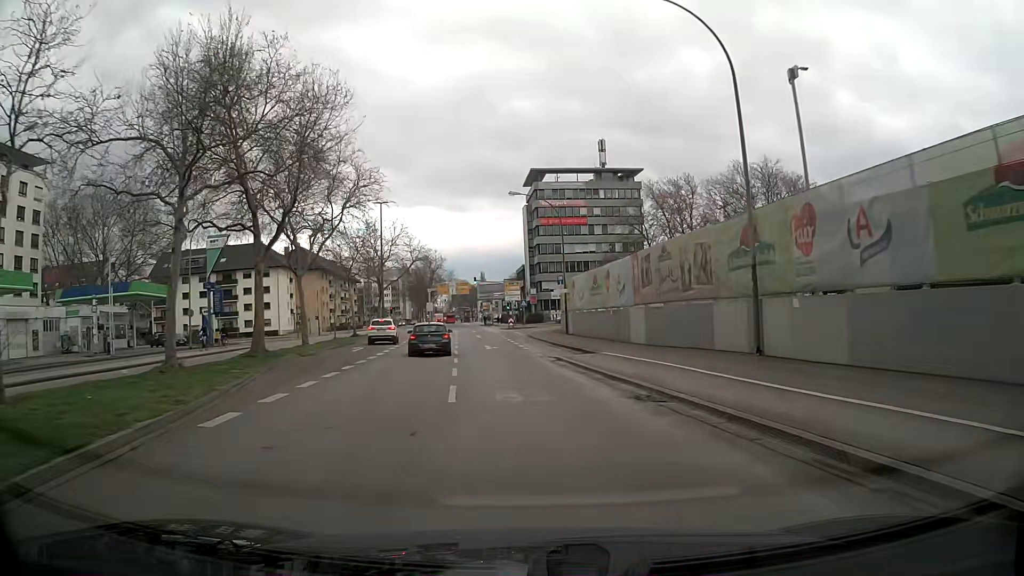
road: secondary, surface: asphalt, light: Day
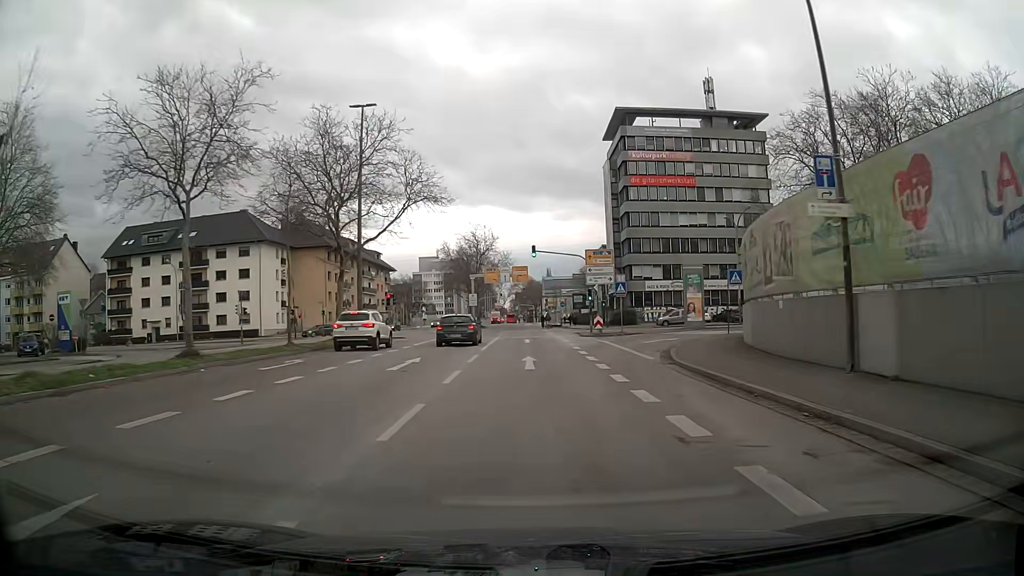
(-2.1, +34.5) m; -5°
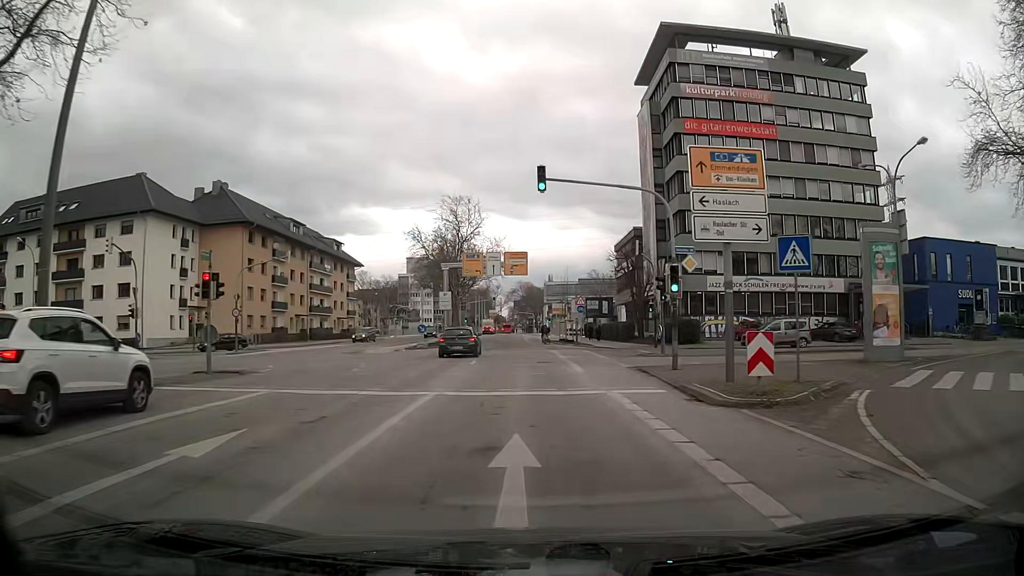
(-0.1, +28.0) m; 0°
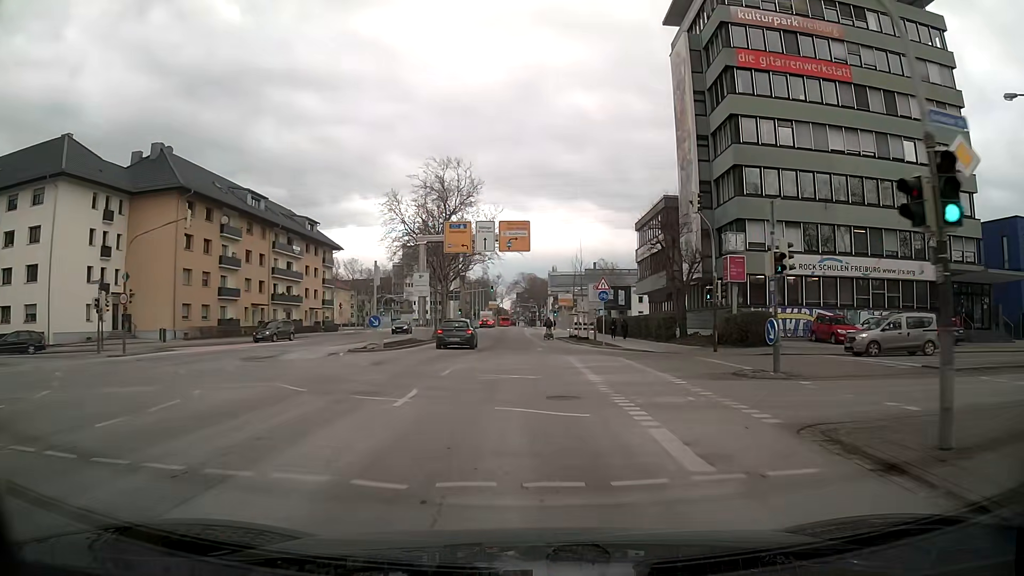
(0.0, +14.0) m; -1°
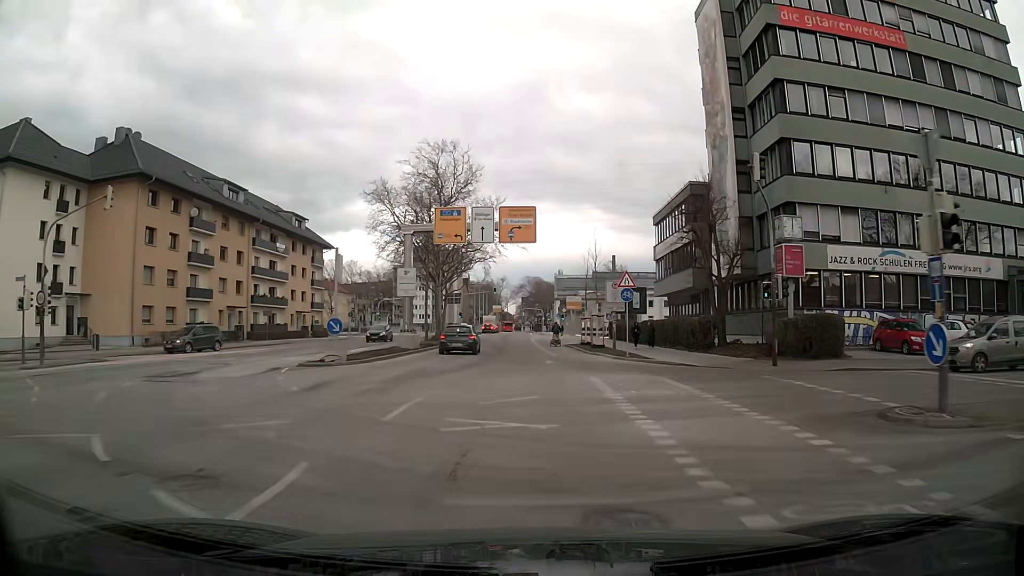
(0.0, +7.0) m; 0°
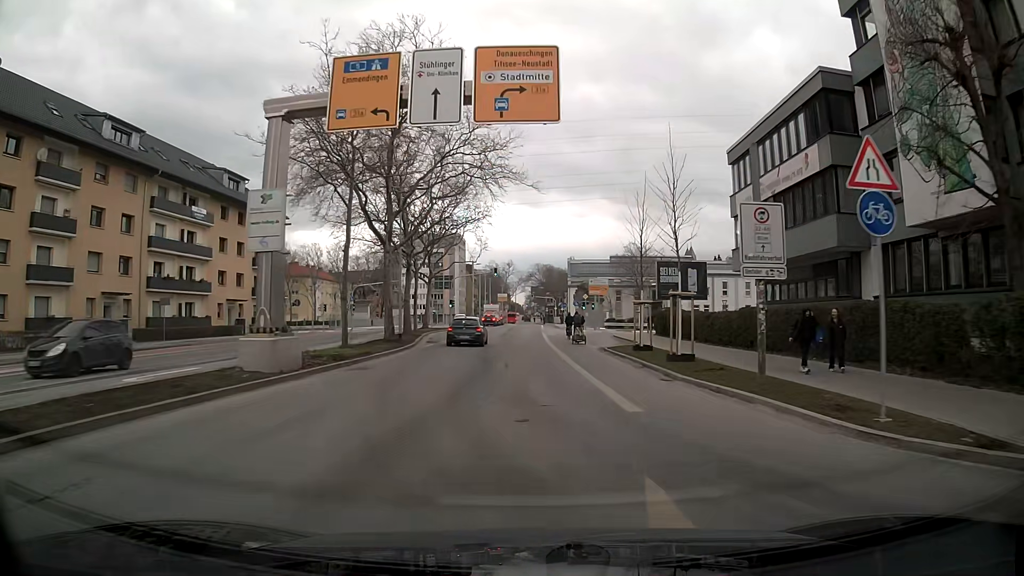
(-0.2, +21.2) m; 0°
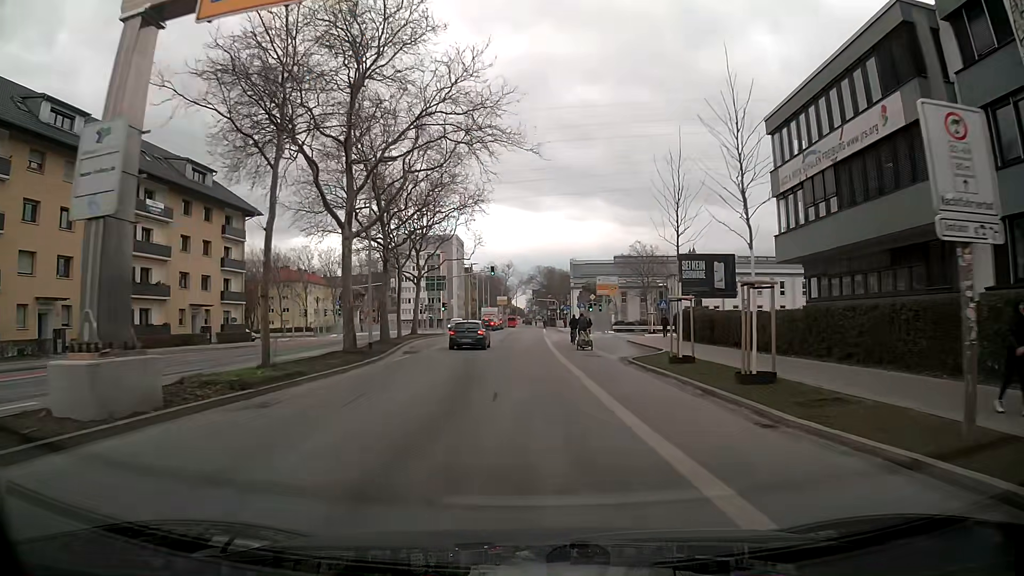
(-0.1, +7.1) m; 0°
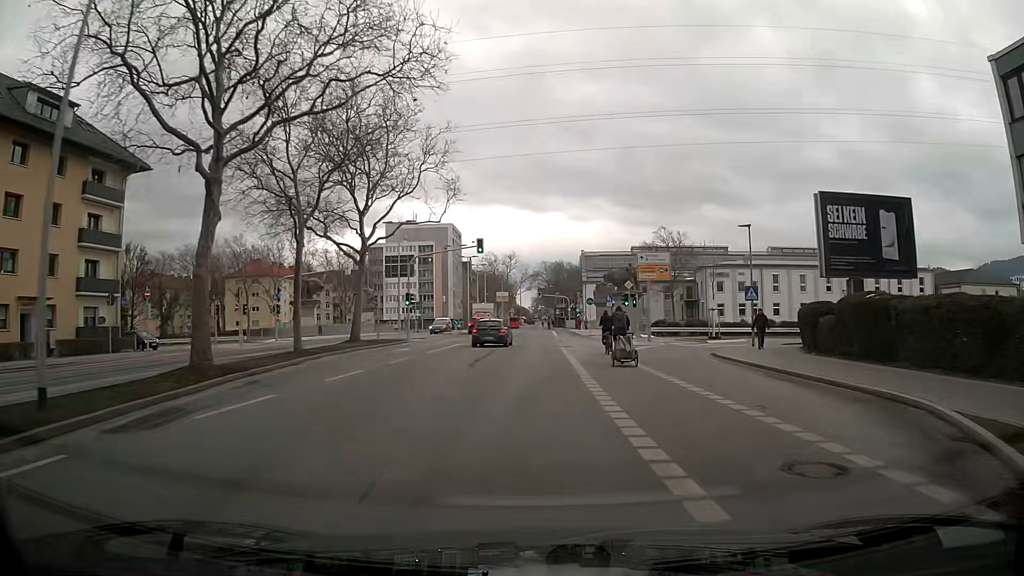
(-0.2, +21.3) m; 0°
(0, +10) (-1, +20) (-1, +30) (-1, +40) (-1, +50) (-1, +60) (-1, +70) (0, +80) (0, +90) (0, +100) m
